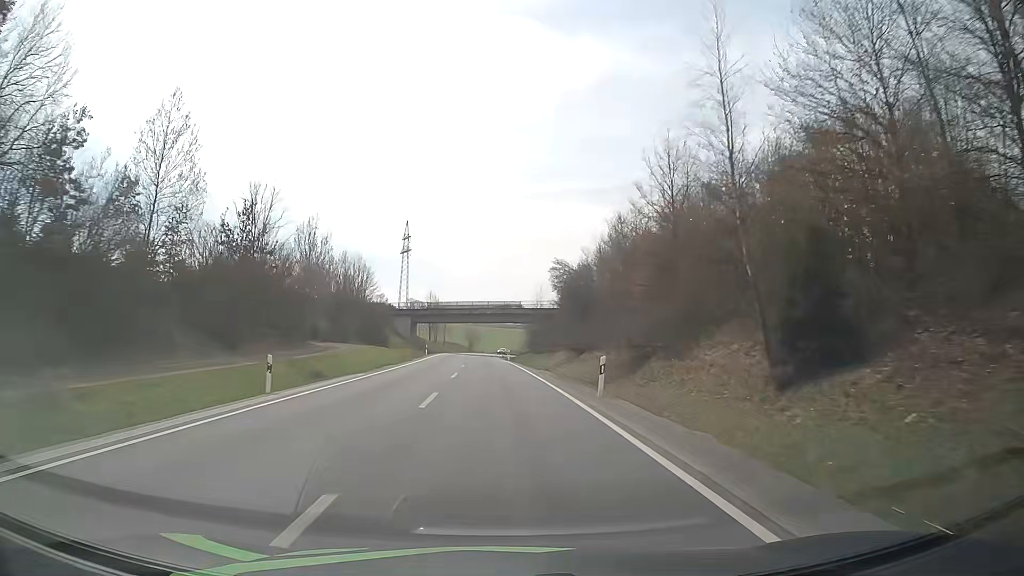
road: secondary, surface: asphalt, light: Day
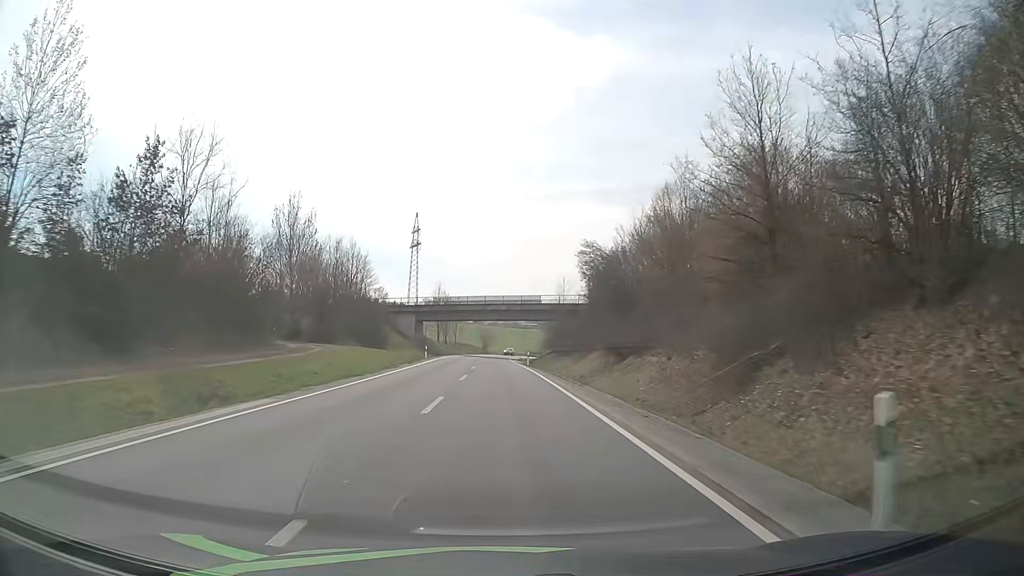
(-0.2, +13.0) m; -1°
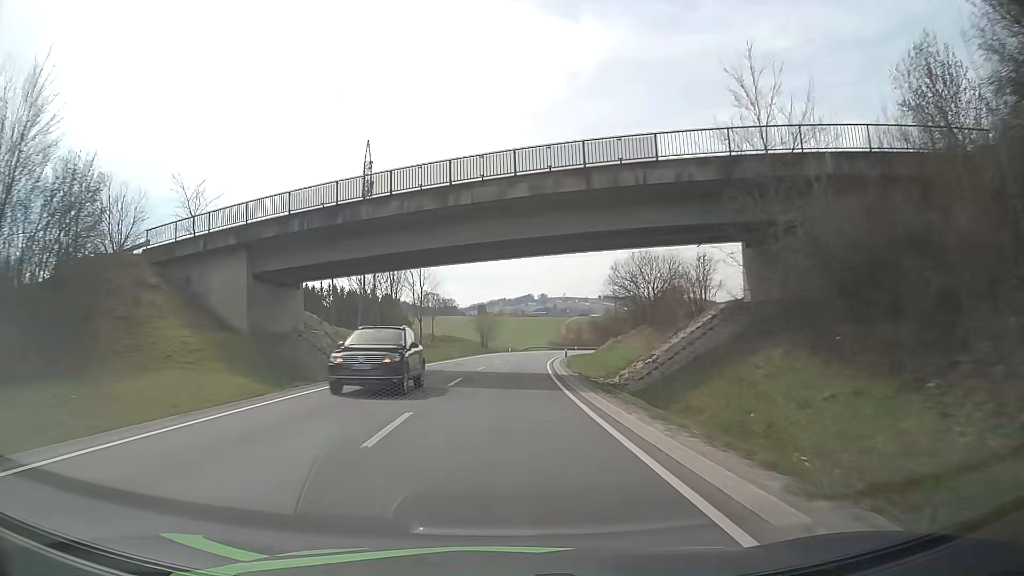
(-1.0, +64.8) m; -1°
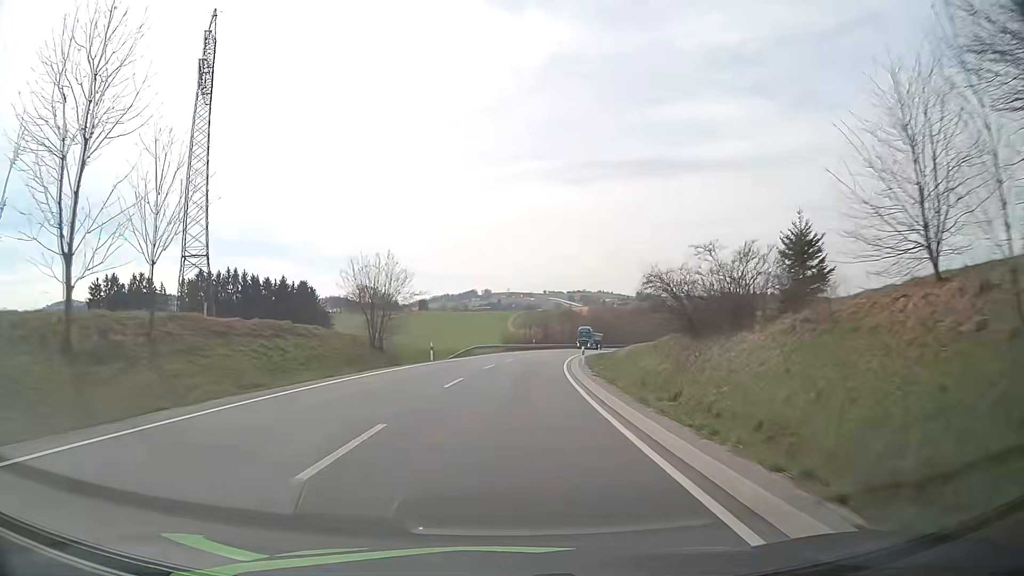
(+1.5, +50.1) m; +5°
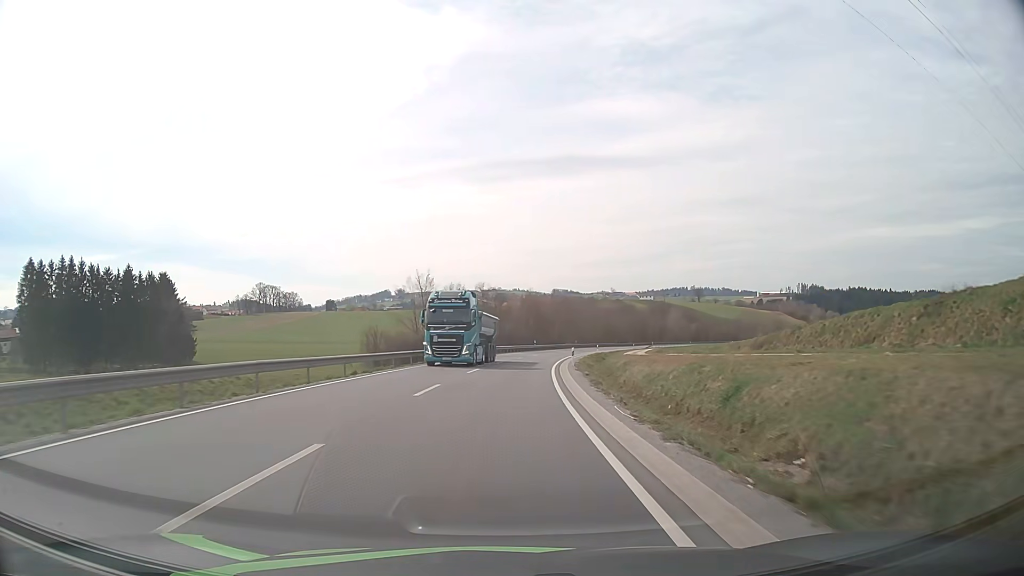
(+3.3, +49.6) m; +7°
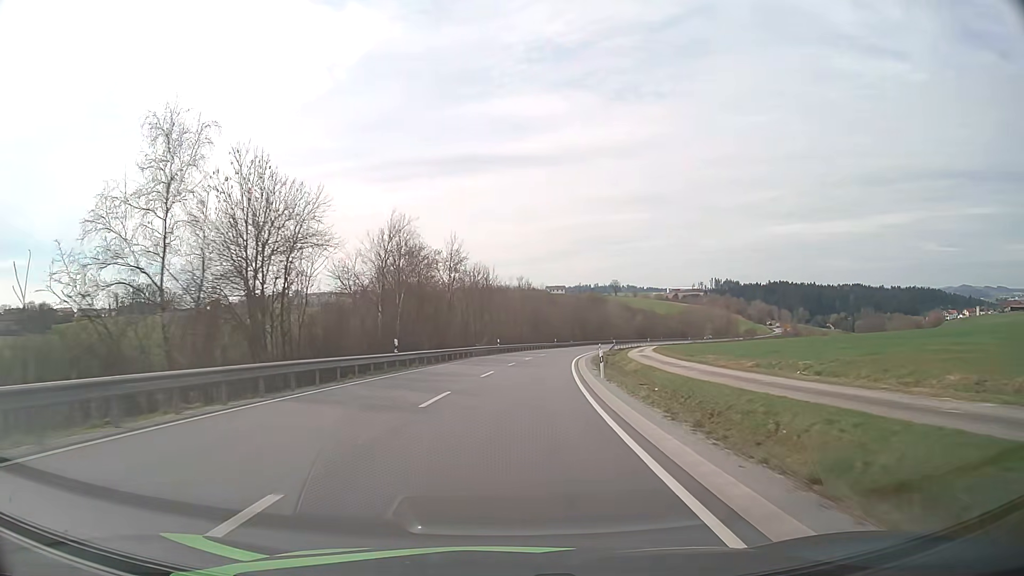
(+4.1, +62.5) m; +8°
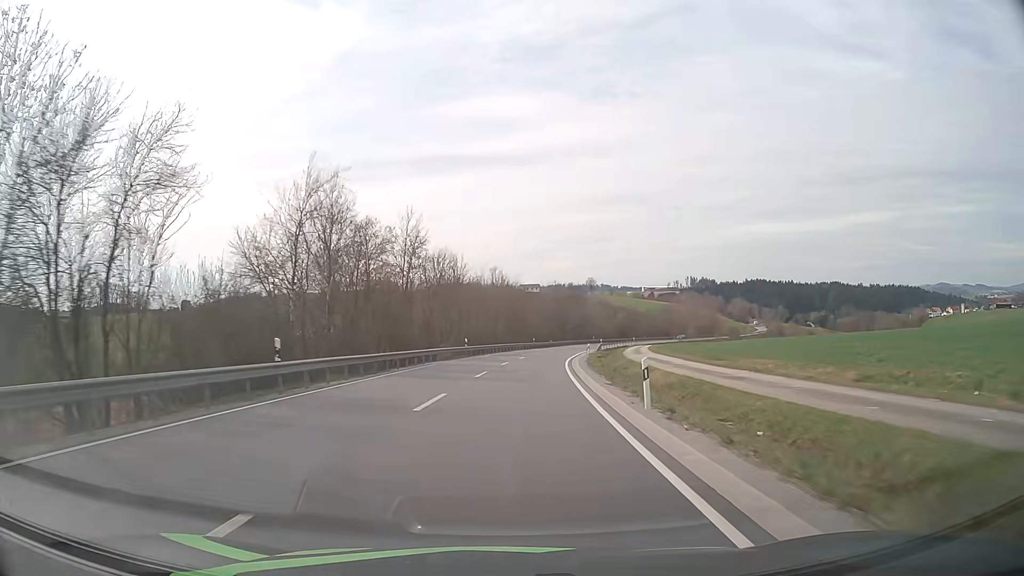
(+0.2, +12.7) m; +2°
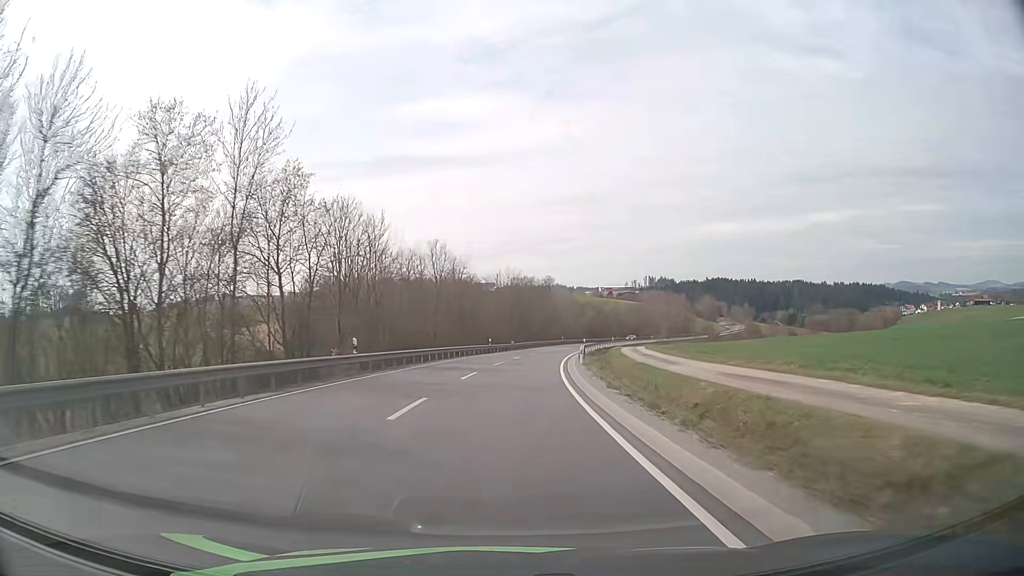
(+0.9, +25.5) m; +4°
(0, +10) (+1, +20) (+1, +30) (+2, +40) (+3, +50) (+4, +60) (+6, +70) (+8, +79) (+10, +89) (+12, +99) m
